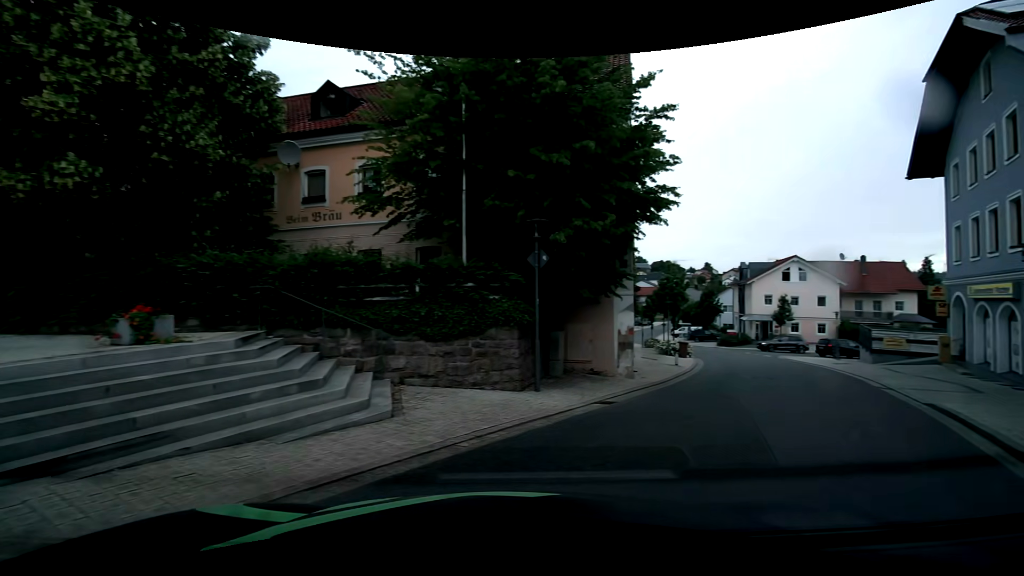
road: tertiary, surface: asphalt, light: Day
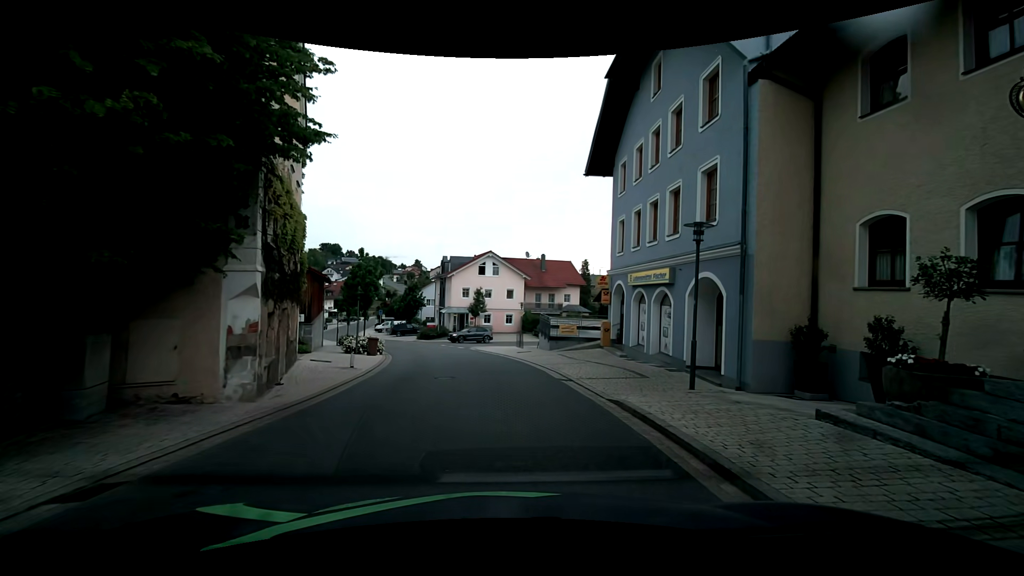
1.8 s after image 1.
(+2.2, +4.6) m; +37°
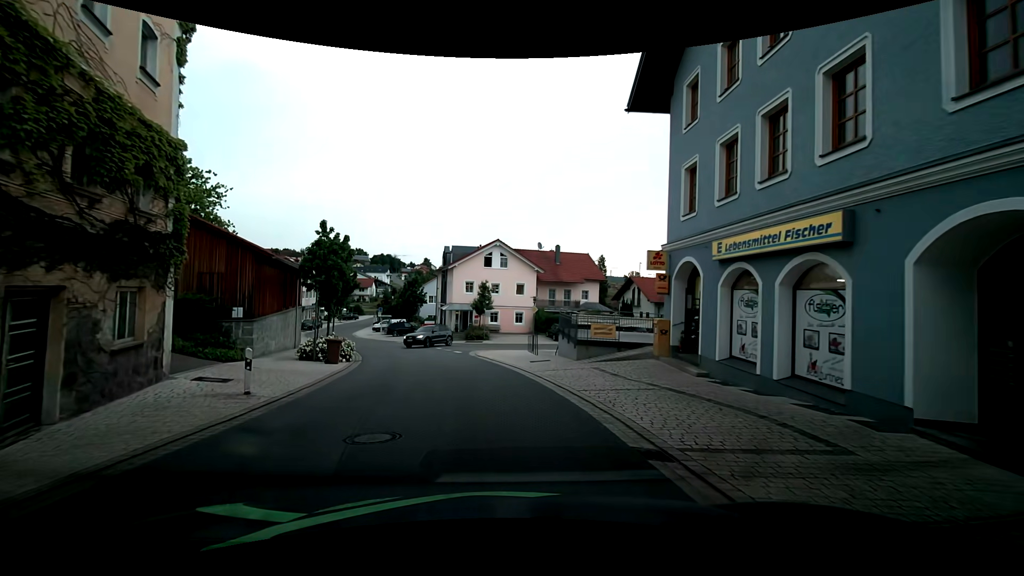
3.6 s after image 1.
(+0.3, +8.1) m; -1°
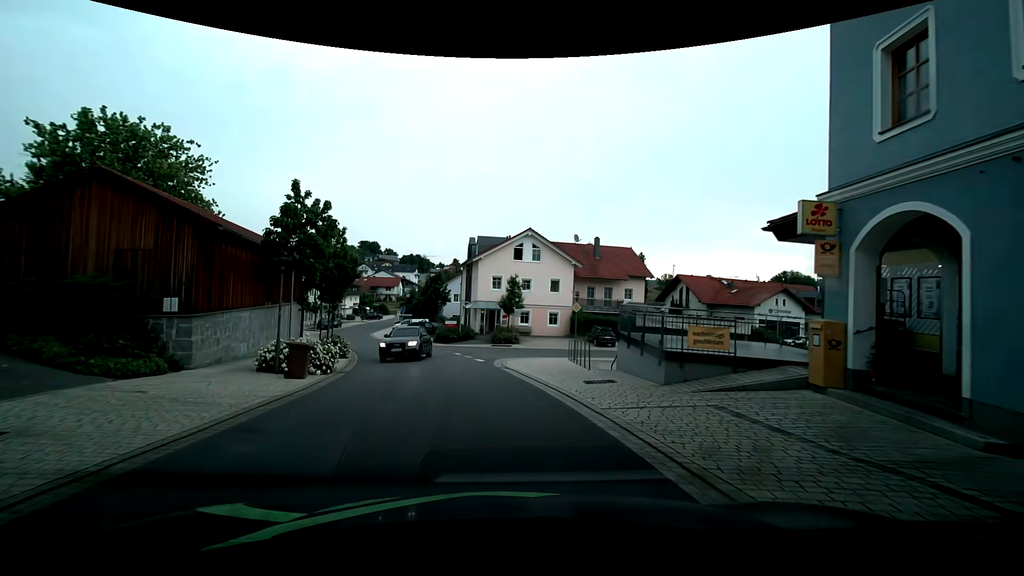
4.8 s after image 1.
(0.0, +7.0) m; -2°
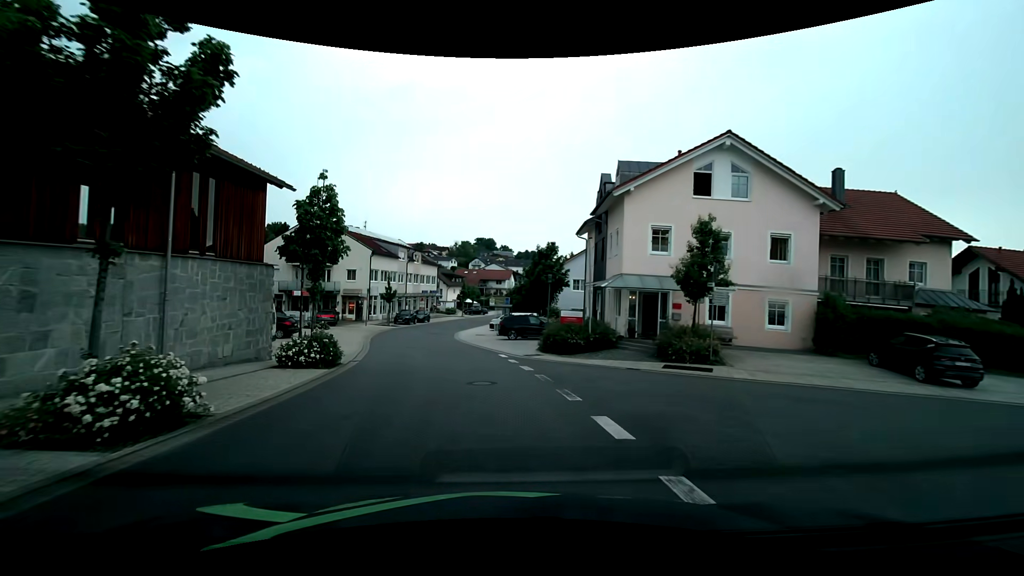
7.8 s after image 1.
(-2.3, +22.1) m; -13°
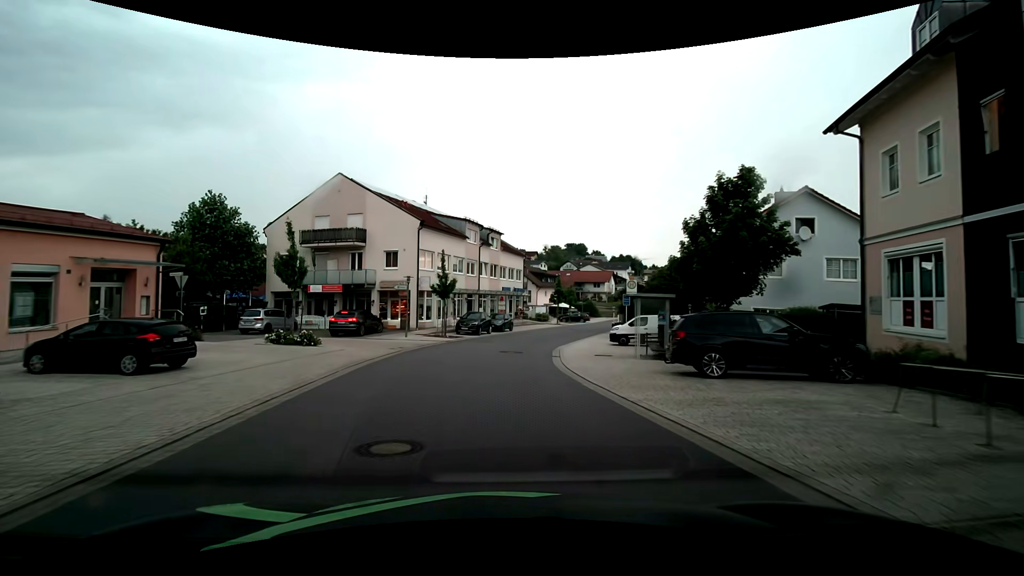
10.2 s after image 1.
(-2.2, +21.5) m; -10°
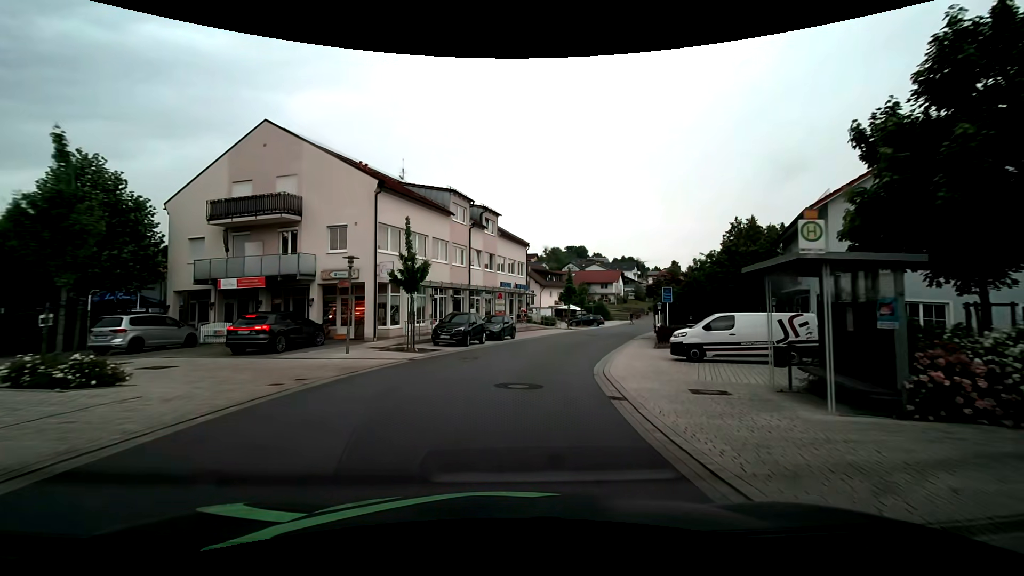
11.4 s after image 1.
(-0.1, +11.5) m; 0°
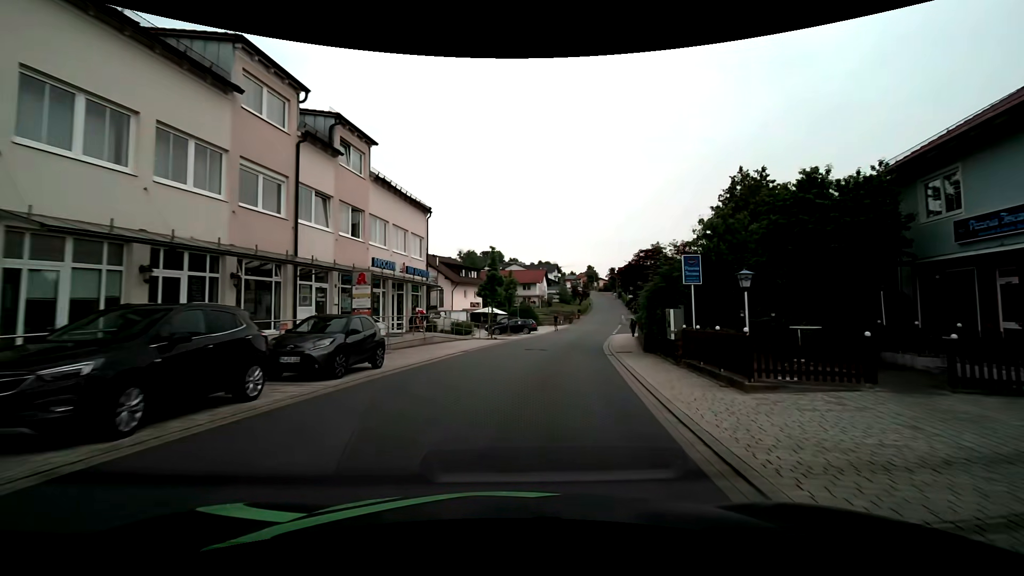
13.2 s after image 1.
(+1.2, +17.6) m; +9°
(+1, +10) (+2, +20) (+3, +30) (+5, +40) (+8, +49) (+10, +59) (+12, +69) (+15, +78) (+17, +88) (+20, +98) m
